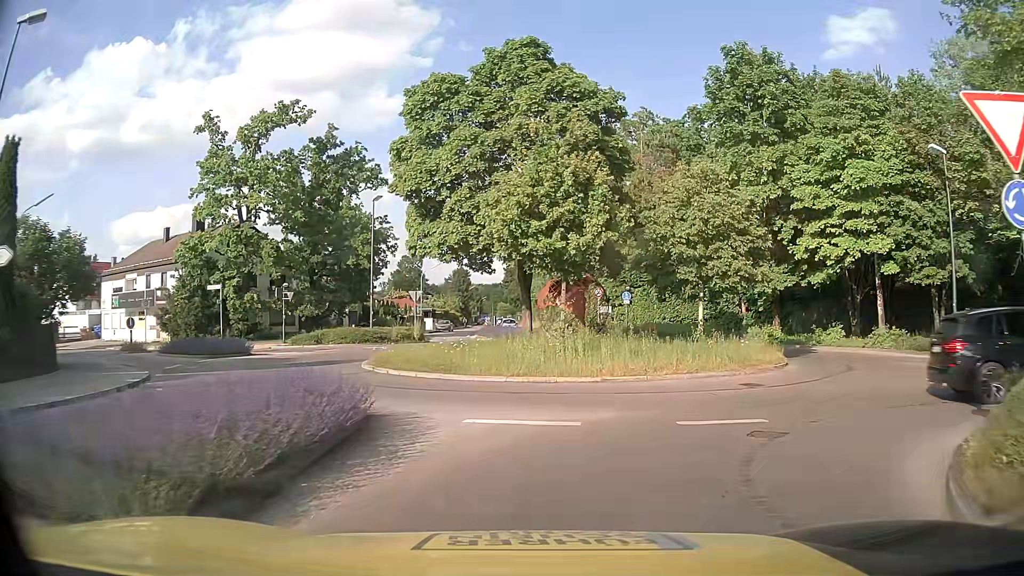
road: tertiary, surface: asphalt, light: Day
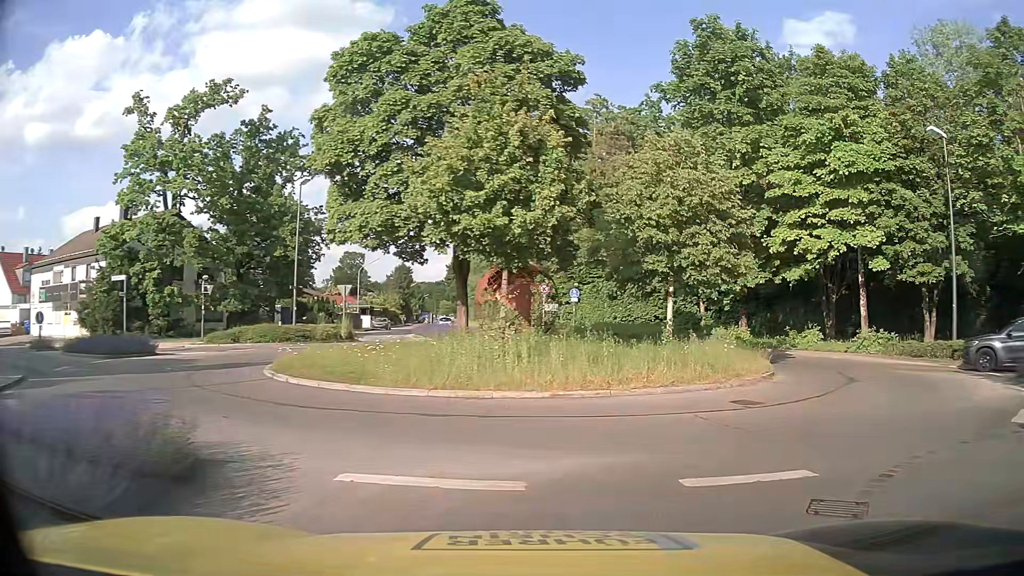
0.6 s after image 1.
(+0.1, +3.6) m; +6°
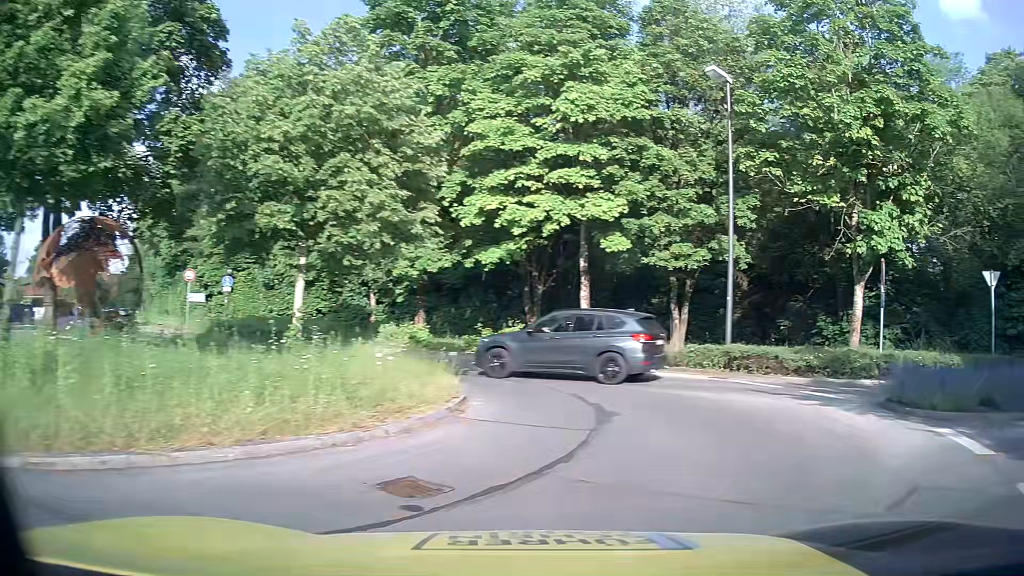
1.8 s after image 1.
(+1.3, +6.7) m; +24°
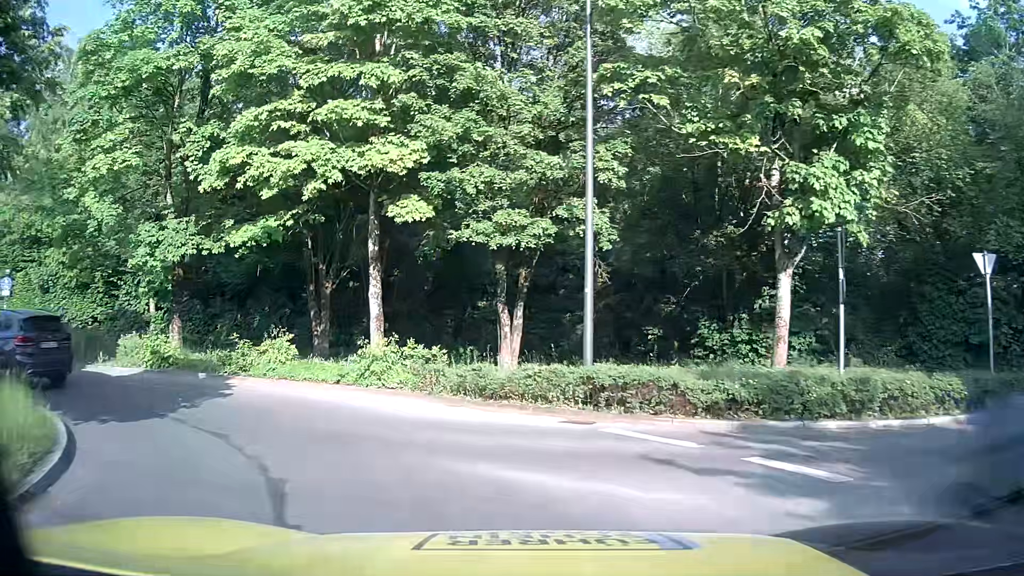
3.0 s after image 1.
(+1.5, +6.6) m; +19°
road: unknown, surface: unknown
